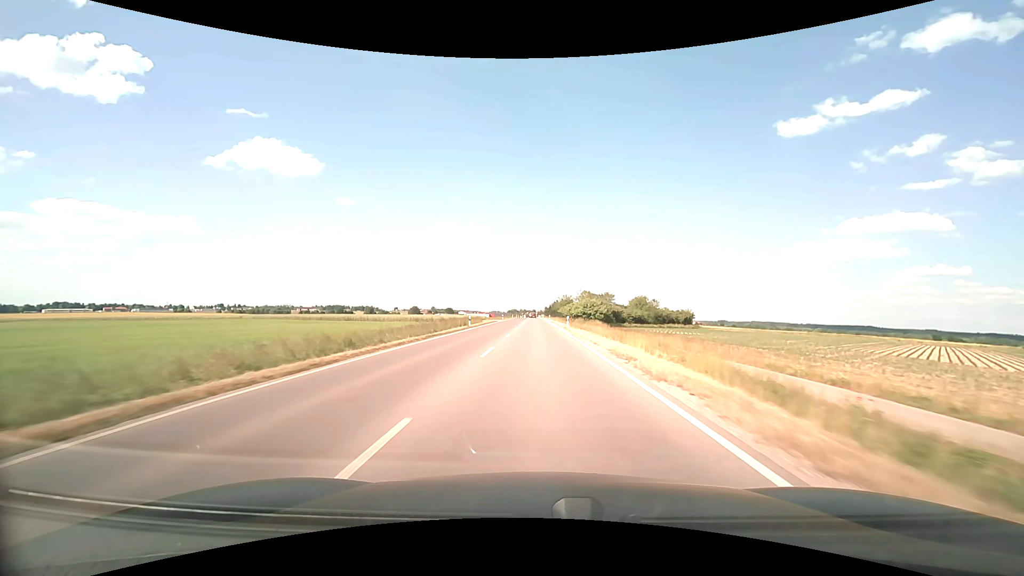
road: secondary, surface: asphalt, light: Day
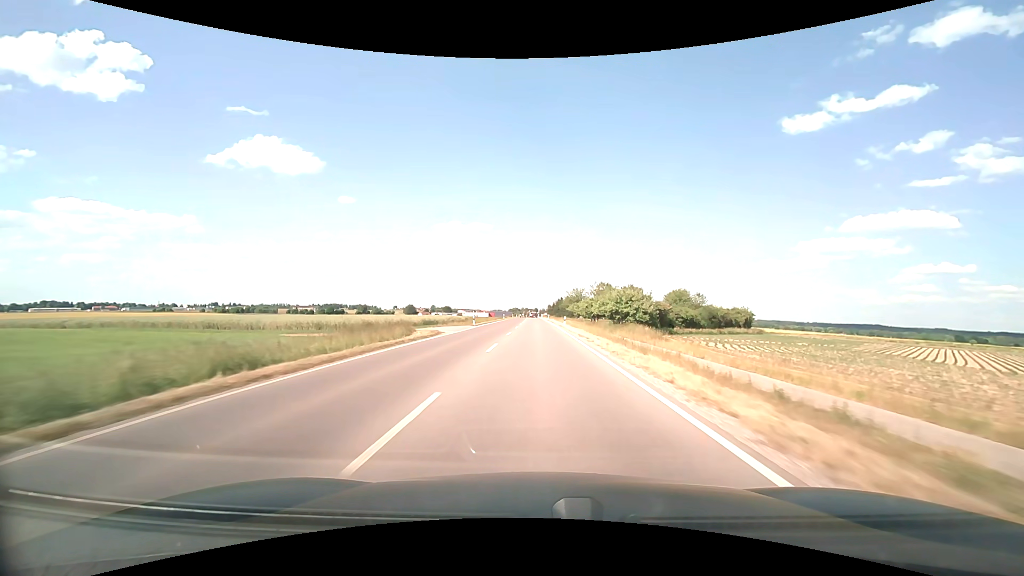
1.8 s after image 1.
(-0.1, +46.4) m; 0°
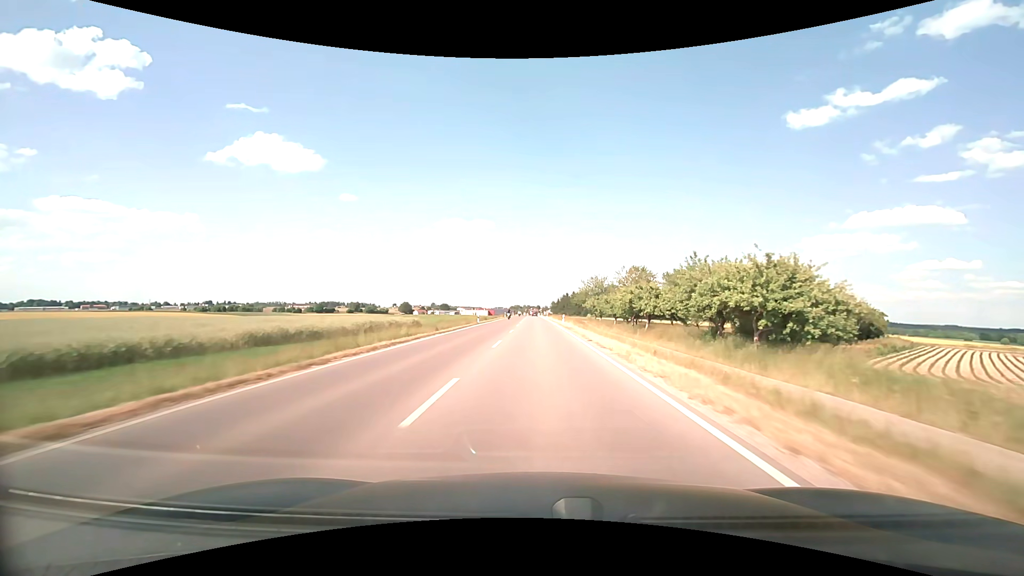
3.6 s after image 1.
(-0.2, +46.7) m; 0°
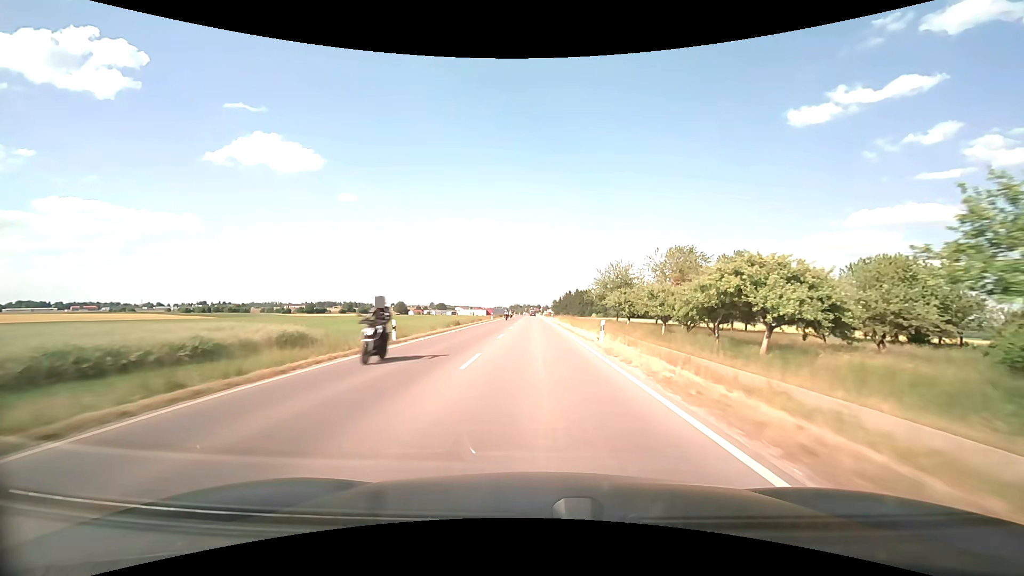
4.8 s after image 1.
(0.0, +30.8) m; 0°
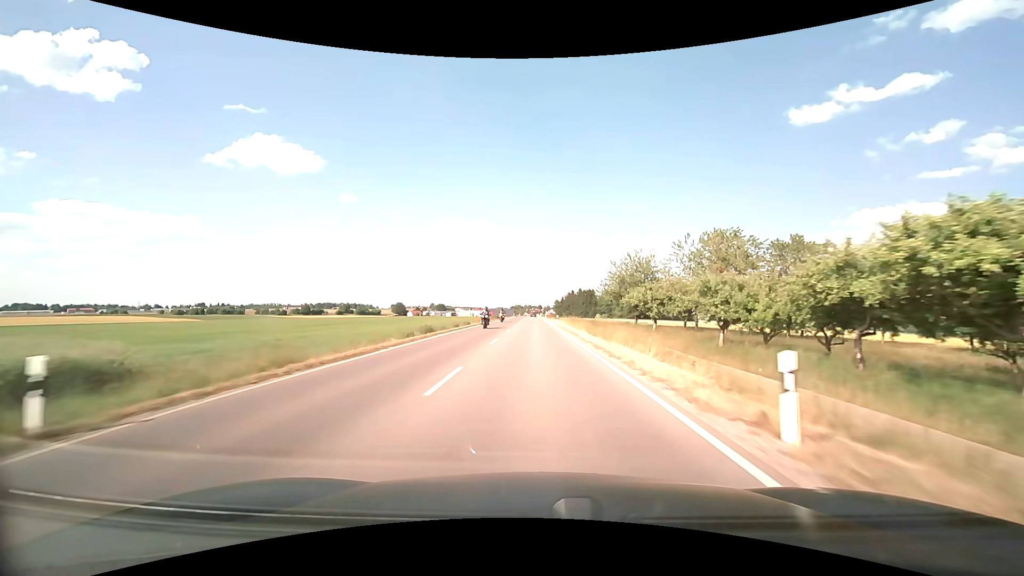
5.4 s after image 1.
(0.0, +15.3) m; 0°
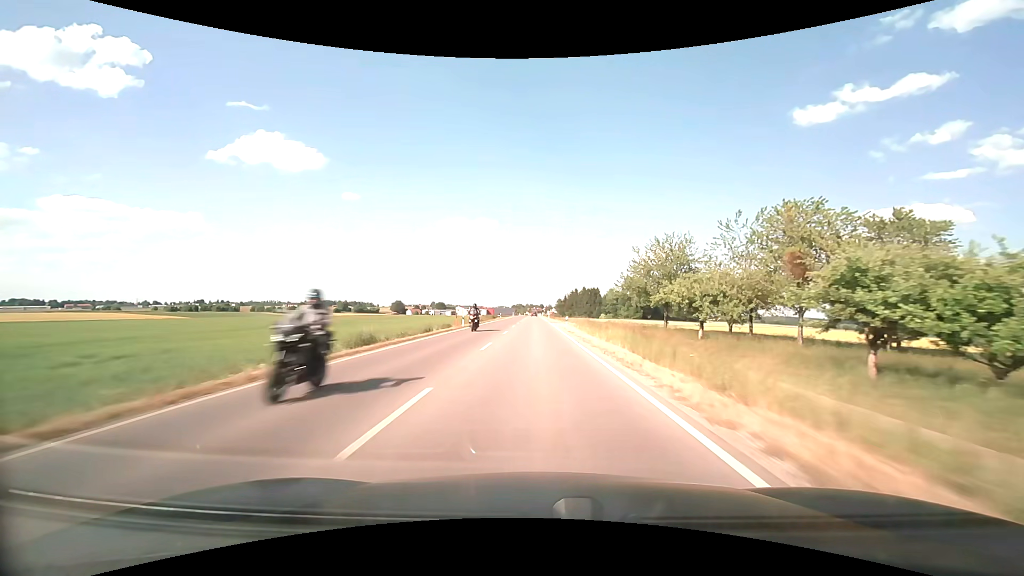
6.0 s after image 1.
(-0.1, +15.3) m; 0°
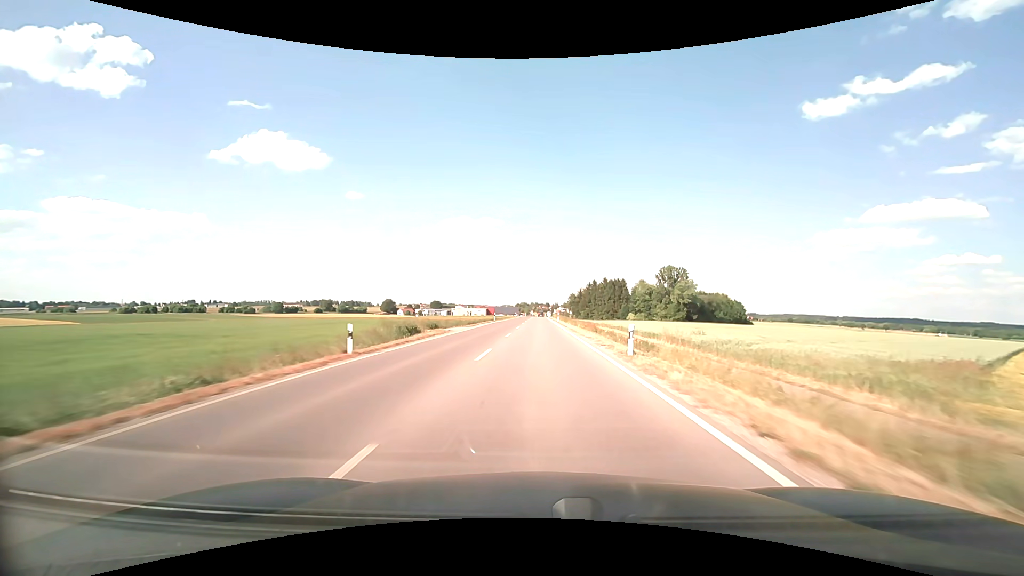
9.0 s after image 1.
(-0.6, +75.9) m; -1°
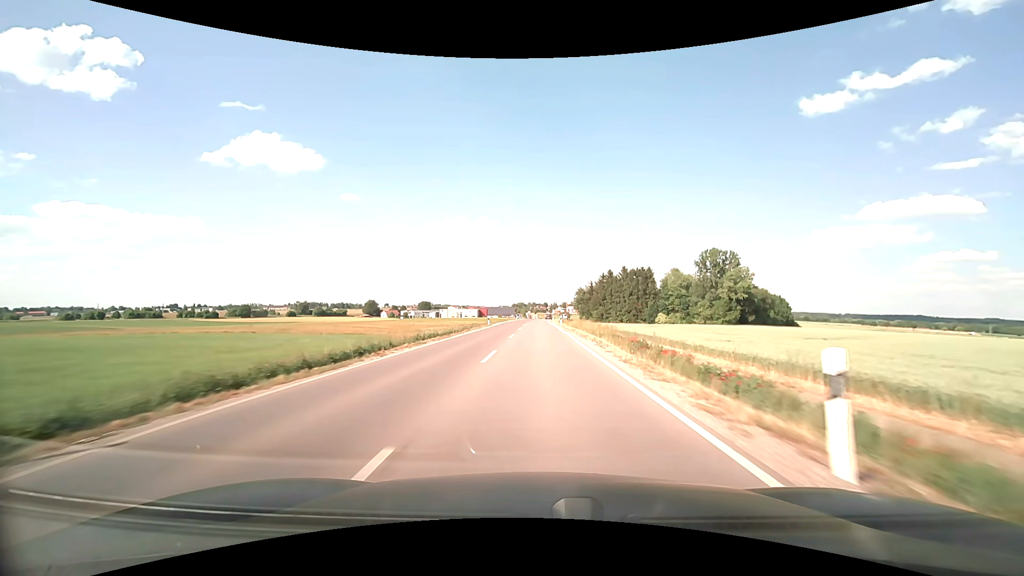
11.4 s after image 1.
(+0.1, +60.4) m; 0°
(0, +10) (0, +20) (0, +30) (0, +40) (0, +50) (0, +60) (0, +70) (+1, +80) (+1, +90) (+1, +100) m
